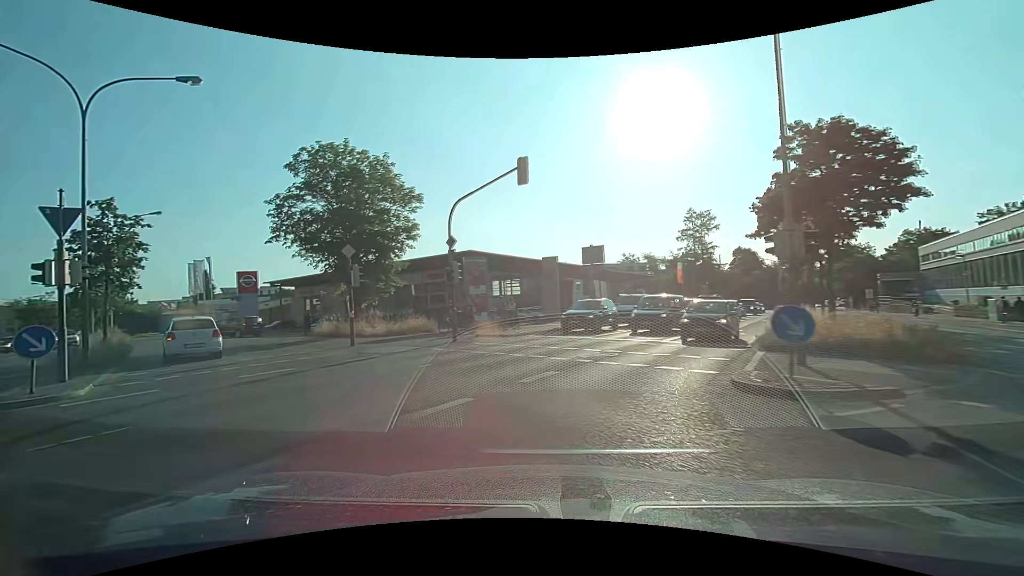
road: secondary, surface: asphalt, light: Day
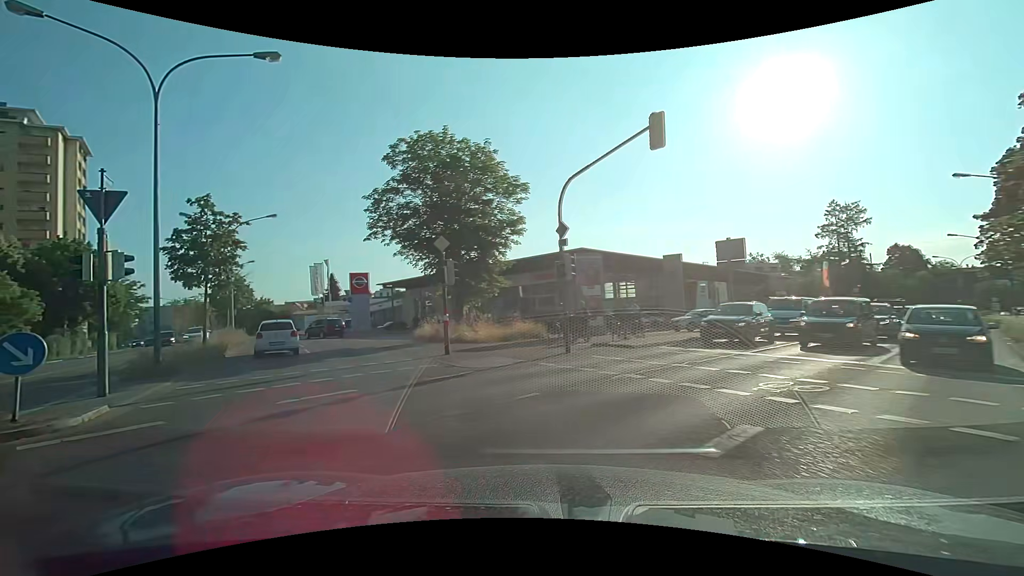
(-0.4, +3.8) m; -12°
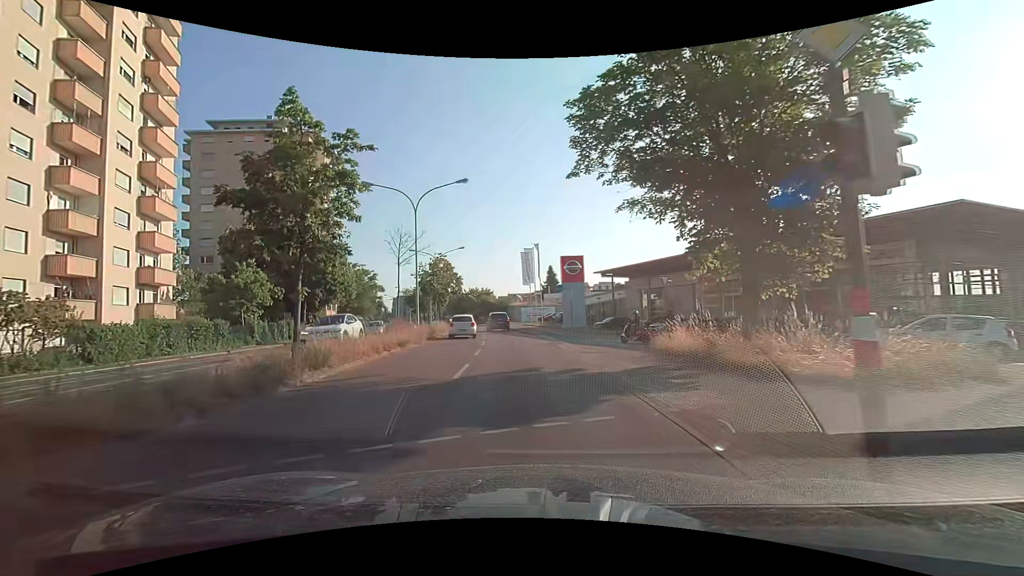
(-3.1, +12.3) m; -25°
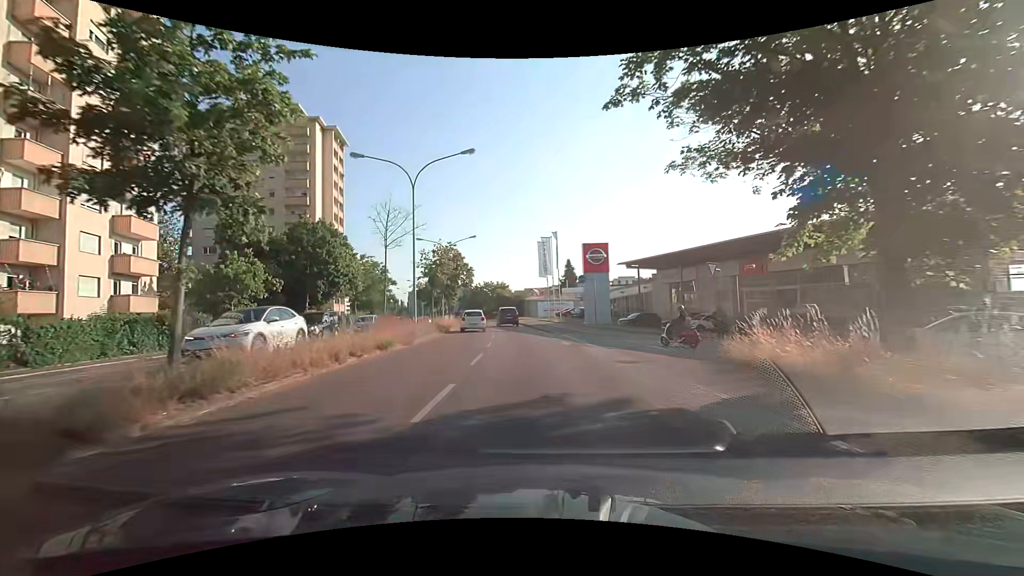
(-0.1, +4.9) m; -2°
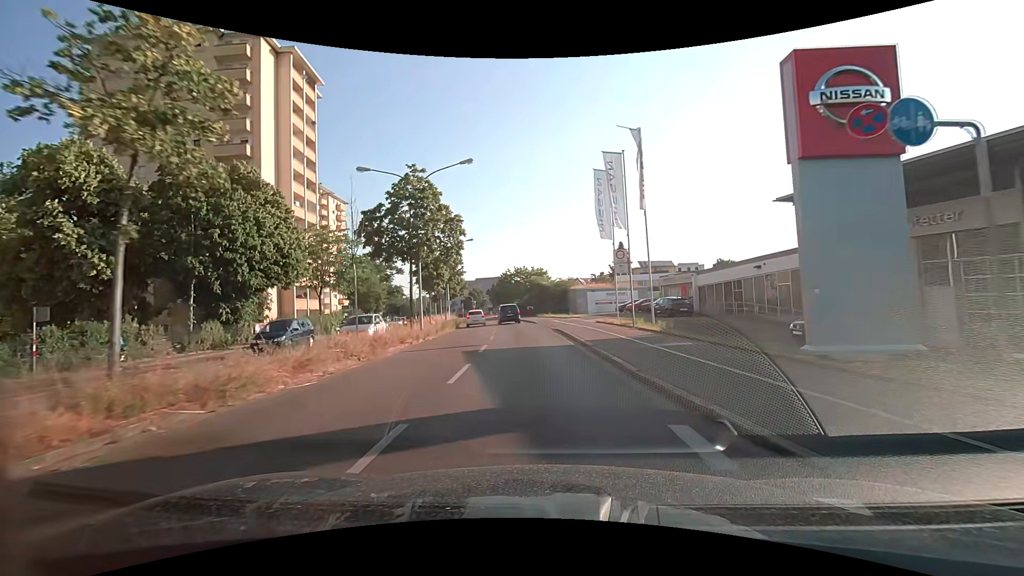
(-1.0, +27.7) m; -5°
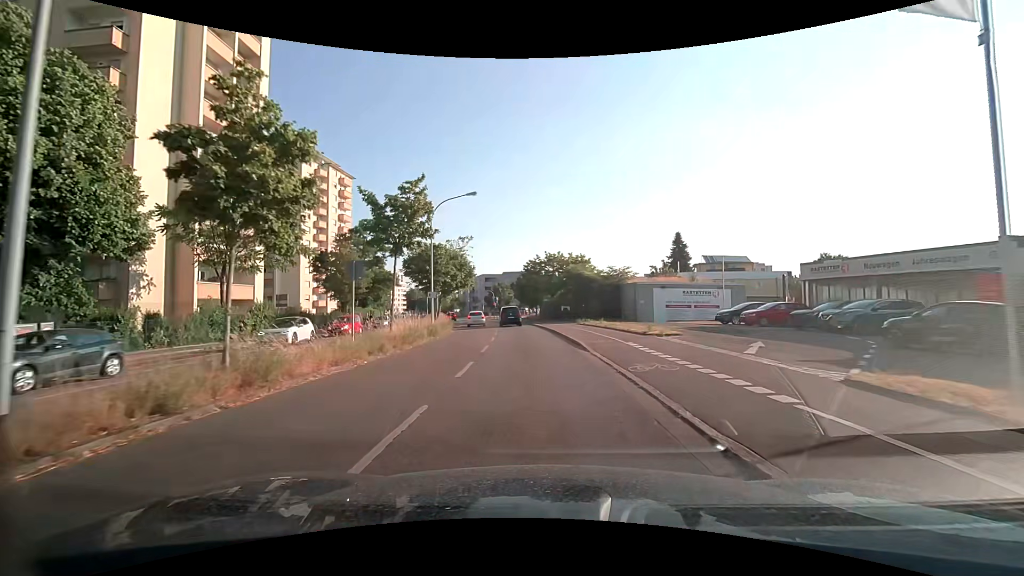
(-0.8, +23.0) m; -4°
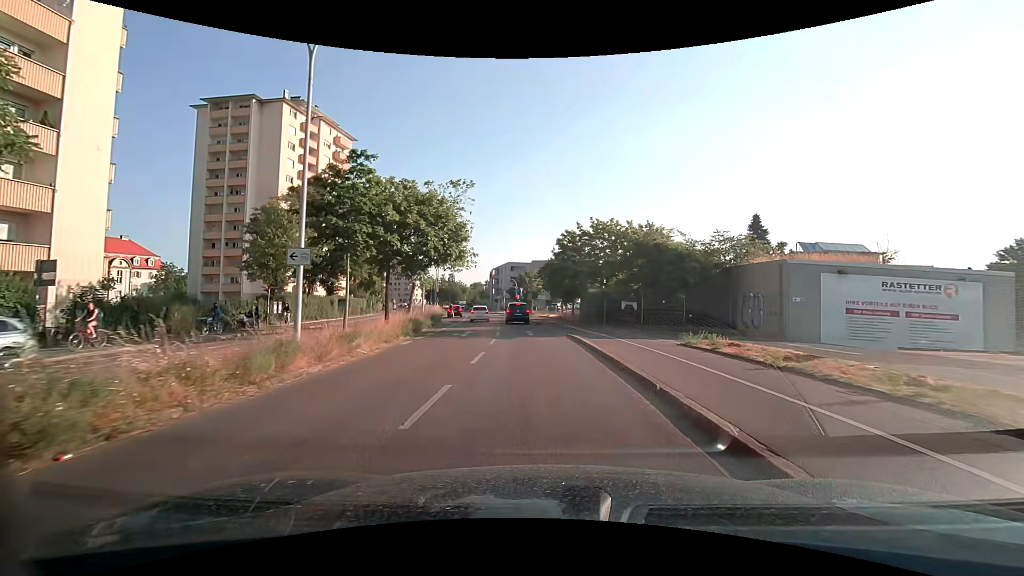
(-0.6, +22.7) m; -3°
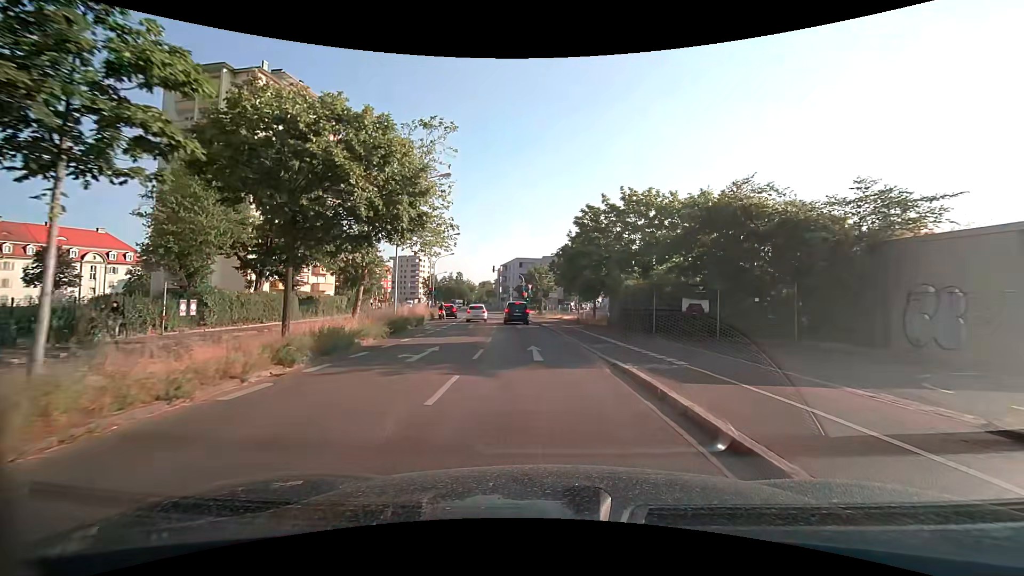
(-0.1, +11.0) m; -1°
(0, +10) (-1, +20) (-1, +30) (-2, +40) (-3, +50) (-5, +60) (-6, +70) (-8, +79) (-11, +89) (-13, +99) m
